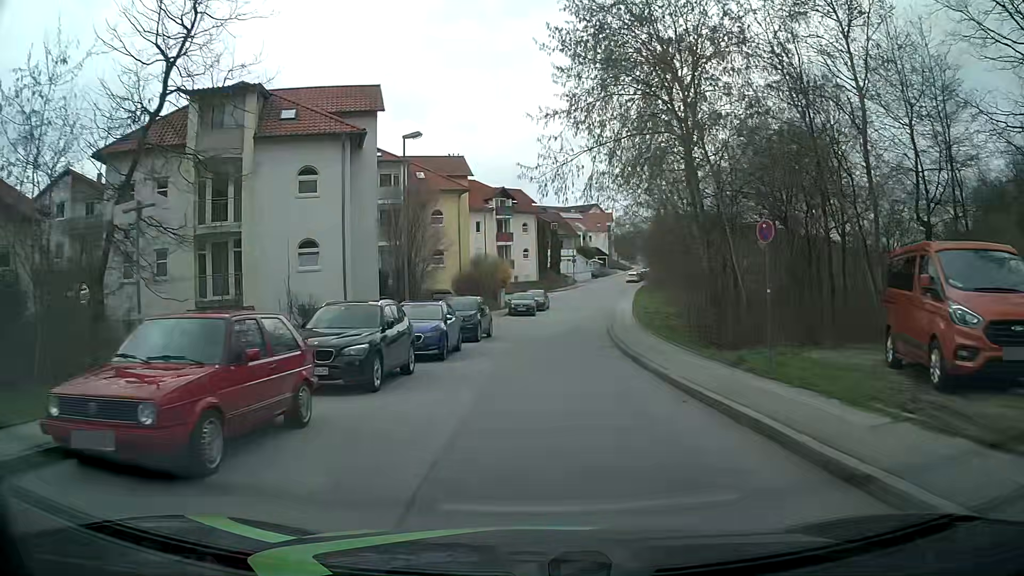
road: residential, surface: asphalt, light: Day
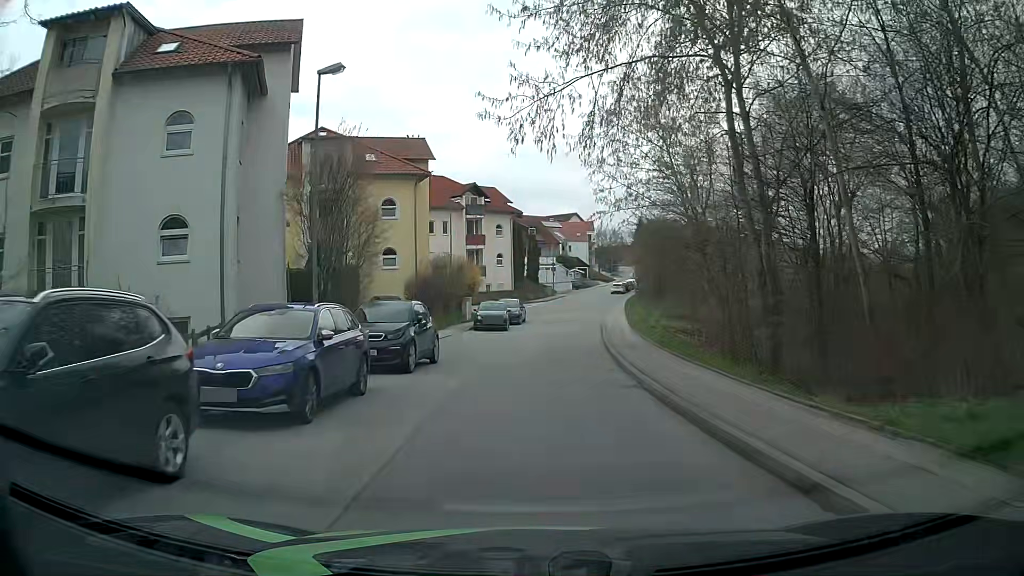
(+0.2, +9.0) m; +2°
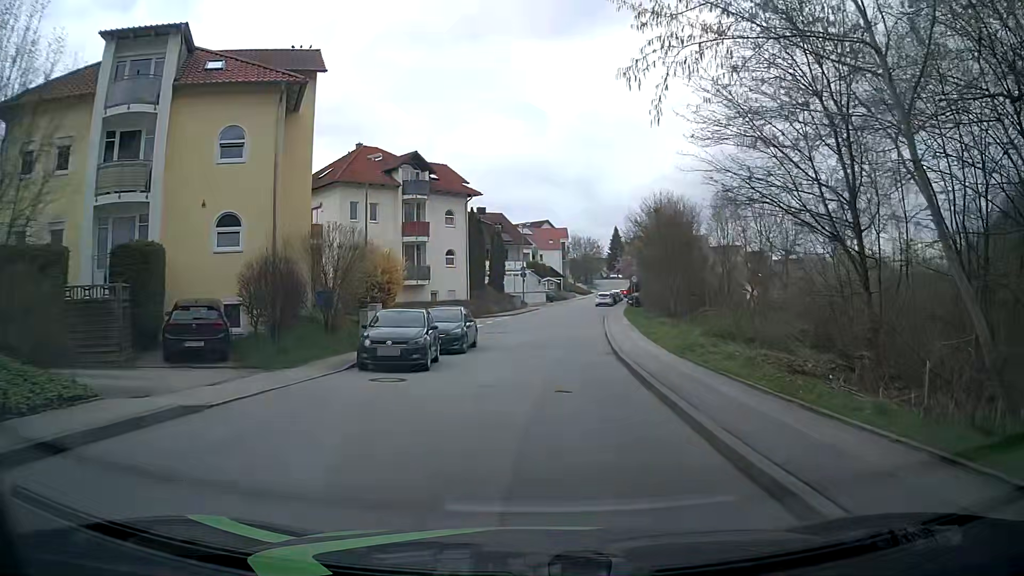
(+0.4, +17.8) m; +2°
